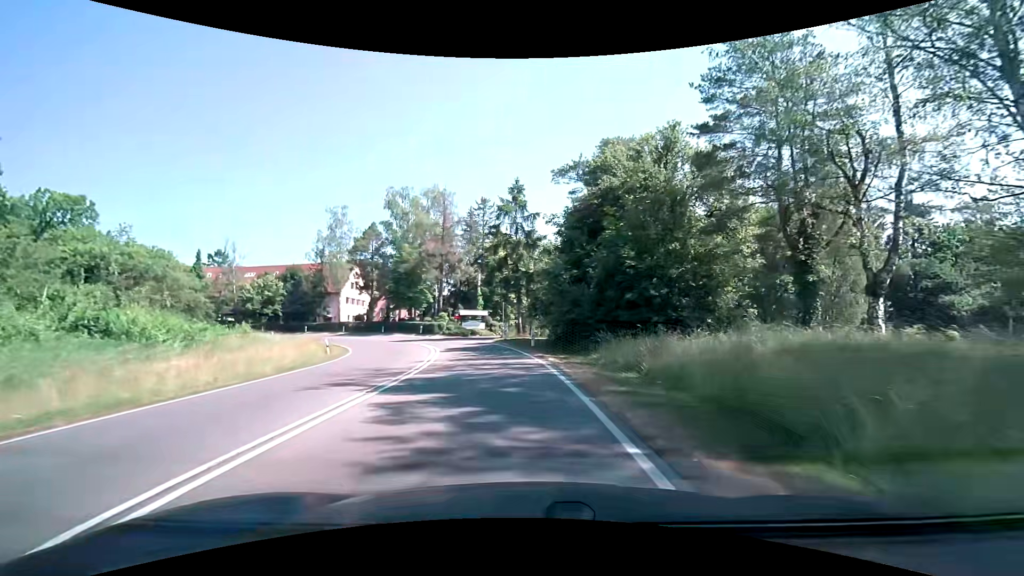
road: secondary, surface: asphalt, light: Day
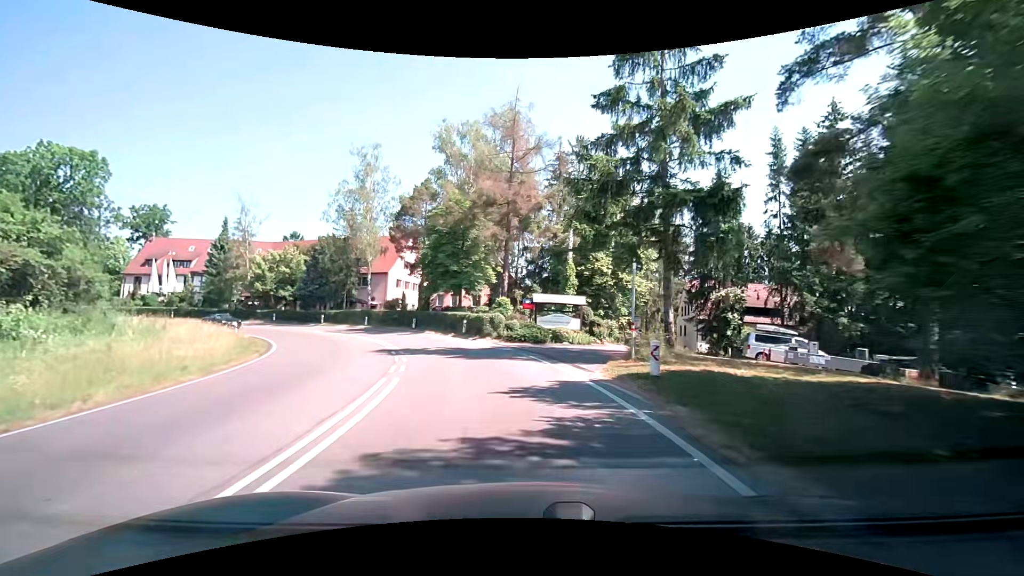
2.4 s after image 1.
(-2.1, +25.3) m; -11°
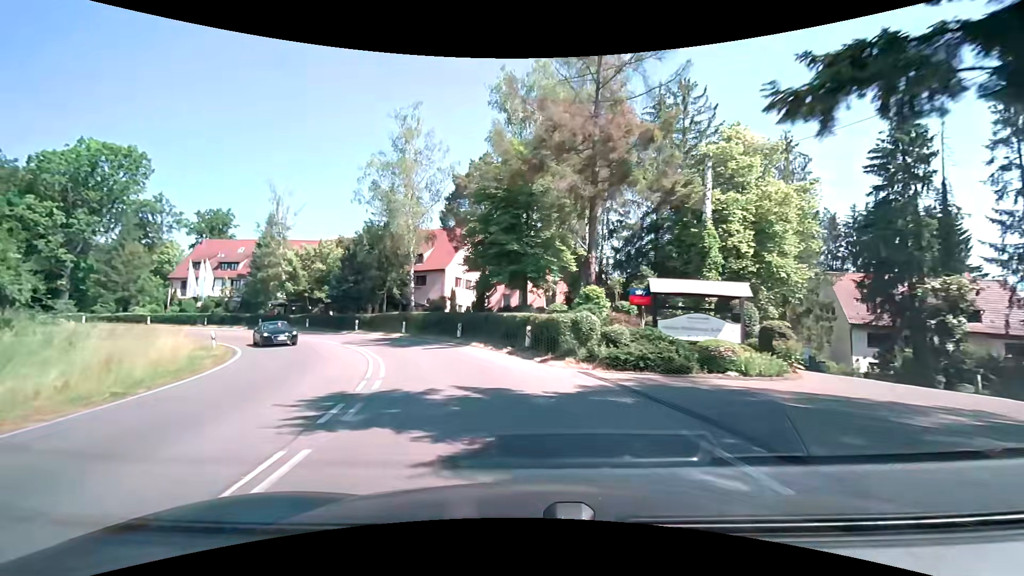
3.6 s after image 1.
(-0.8, +12.5) m; -8°
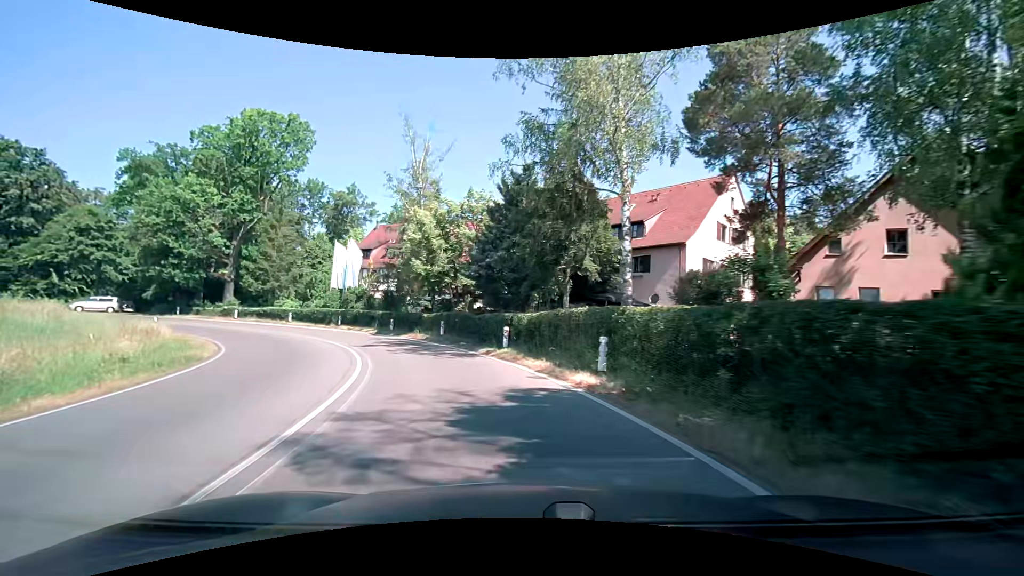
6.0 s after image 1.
(-4.8, +23.2) m; -24°
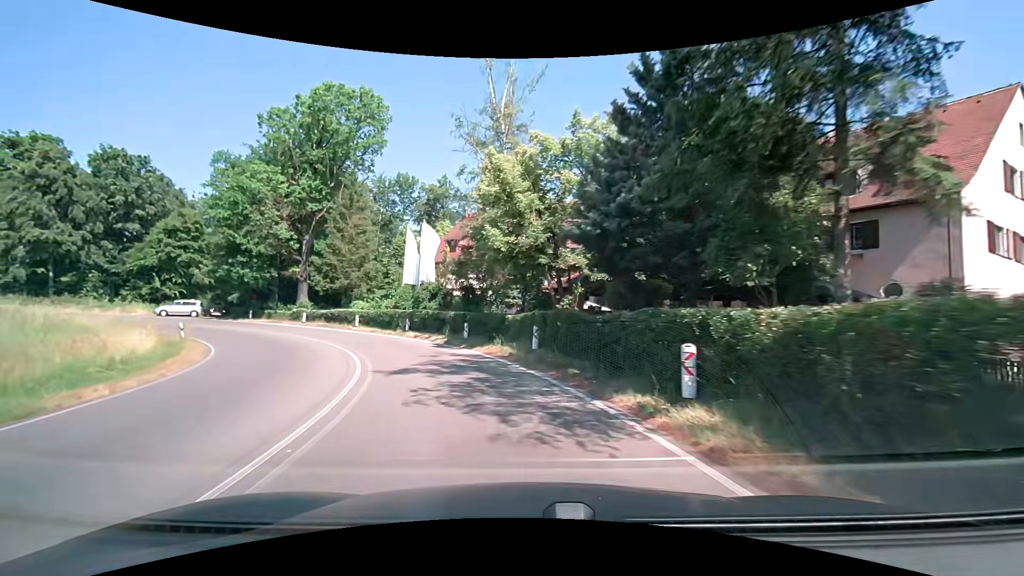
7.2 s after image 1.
(-1.1, +11.1) m; -12°
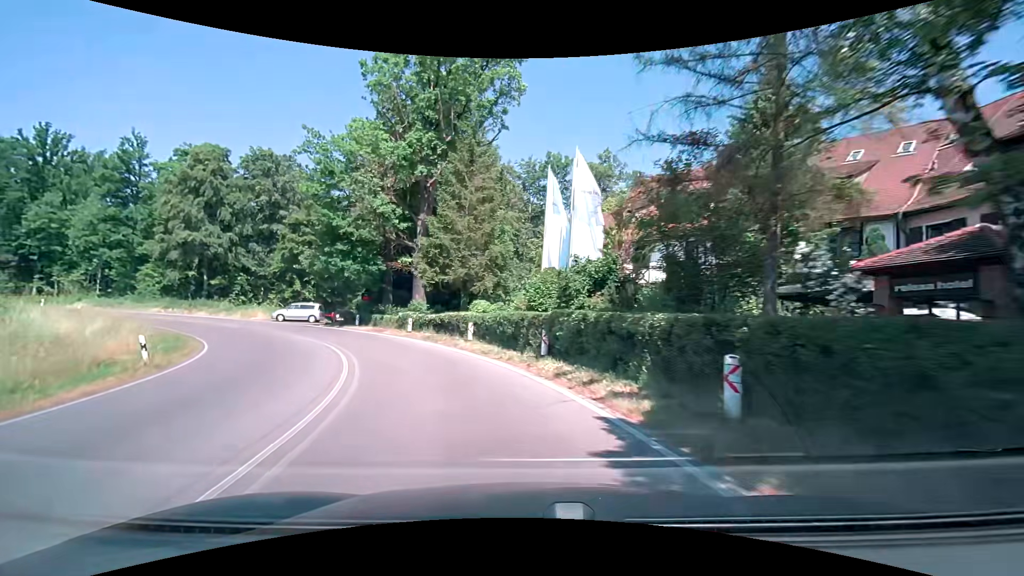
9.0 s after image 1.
(-2.7, +16.2) m; -19°
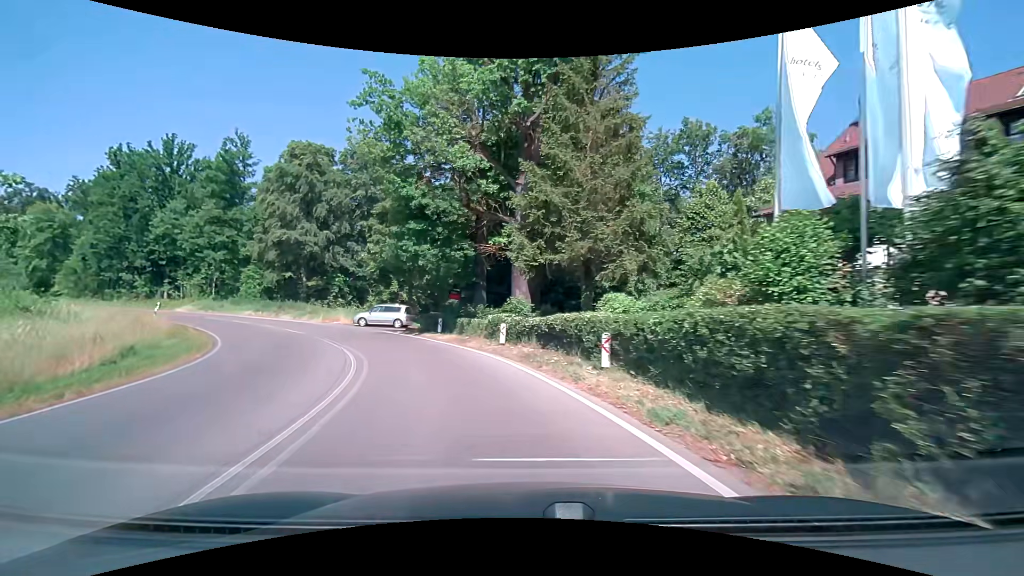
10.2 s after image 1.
(-1.3, +10.9) m; -13°
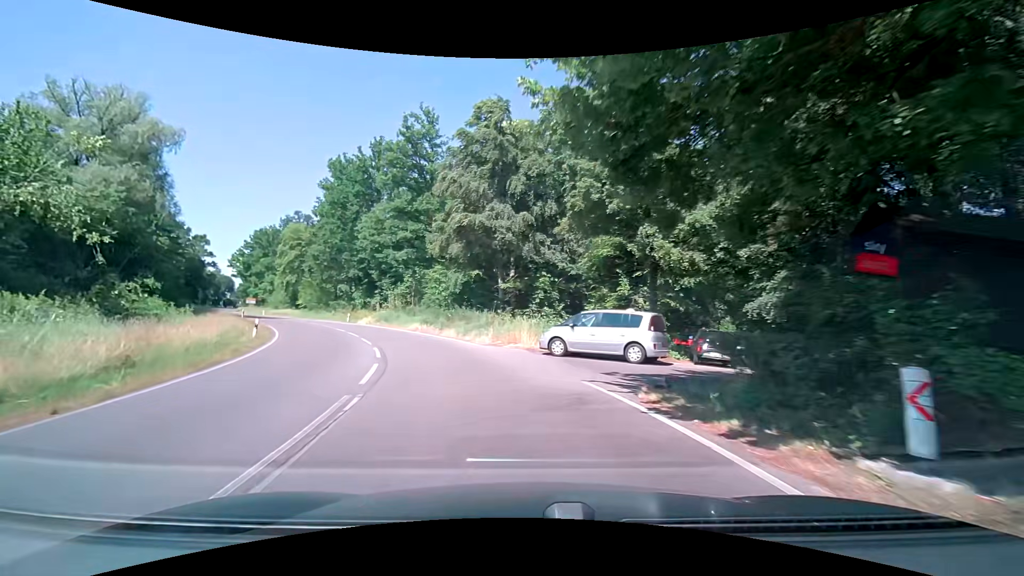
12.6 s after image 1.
(-5.0, +21.5) m; -26°
(-1, +10) (-3, +20) (-7, +29) (-12, +38) (-17, +46) (-23, +54) (-29, +62) (-36, +70) (-42, +78) (-48, +86) m
